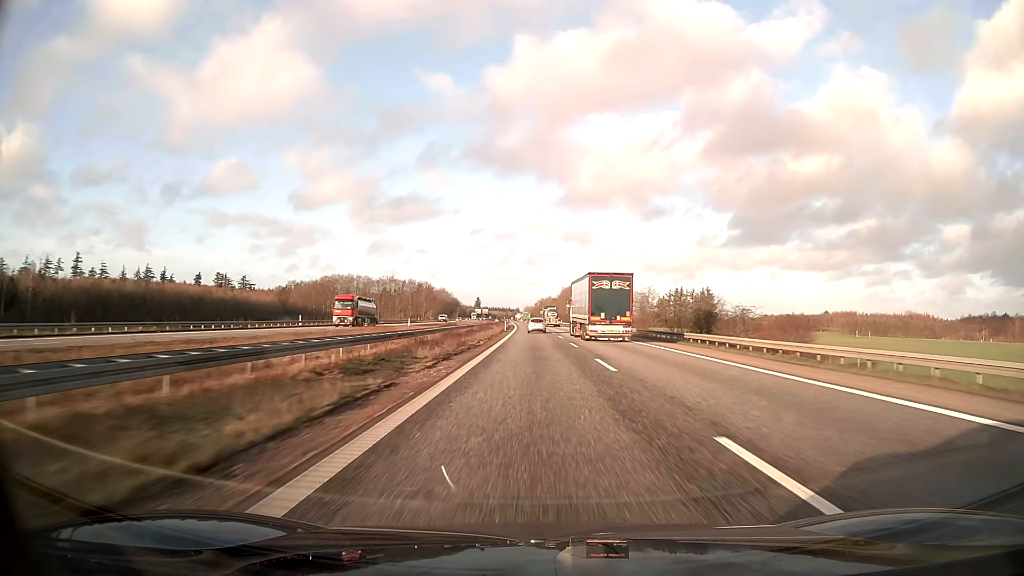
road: motorway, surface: asphalt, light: Day
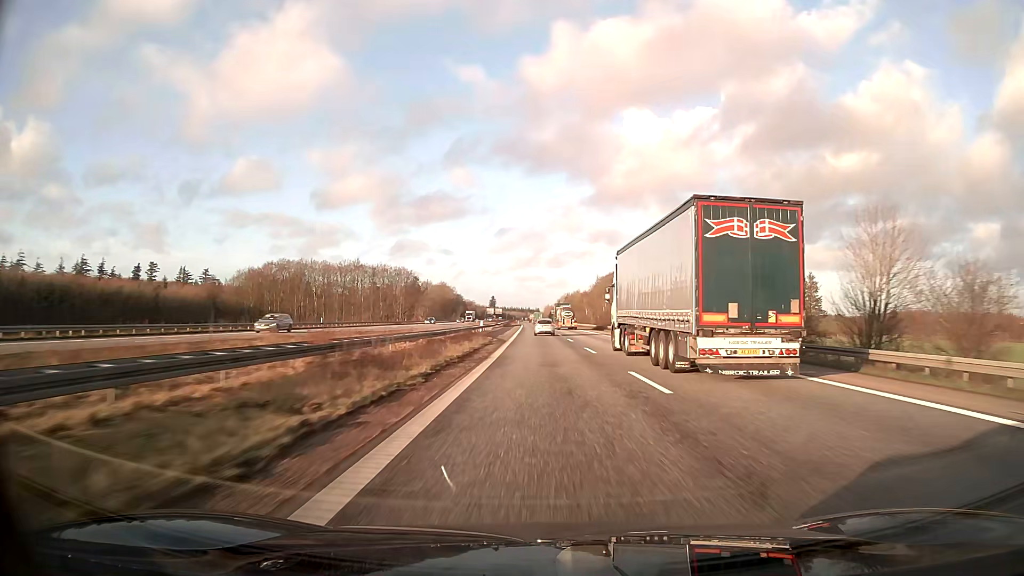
(-1.7, +95.0) m; -2°
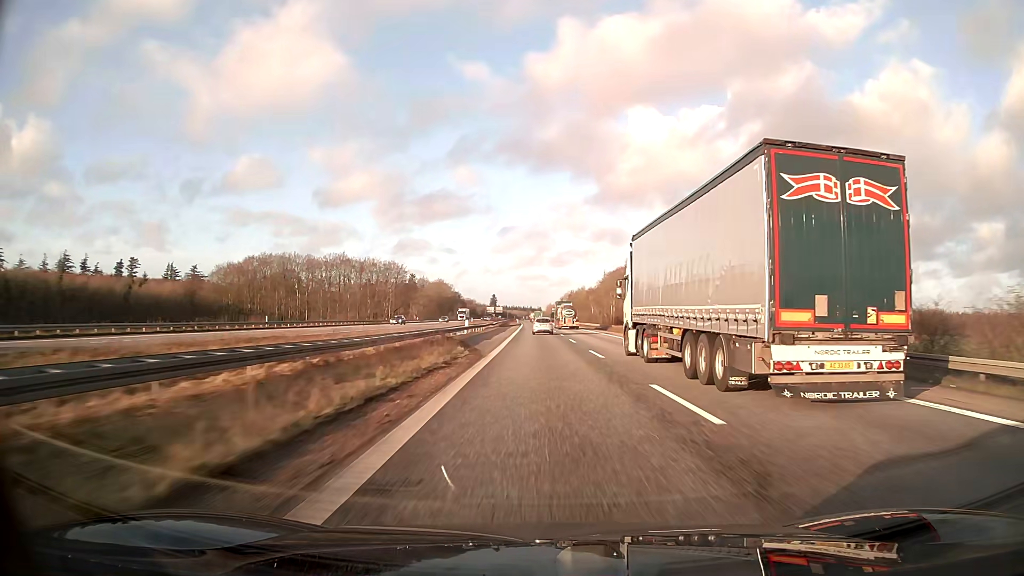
(0.0, +18.8) m; 0°
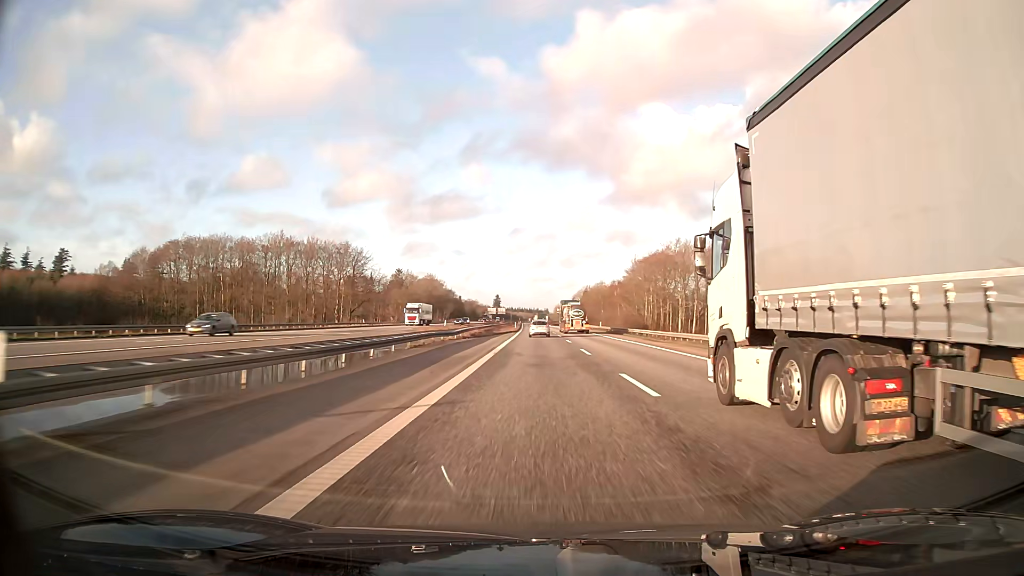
(-0.2, +56.6) m; -1°
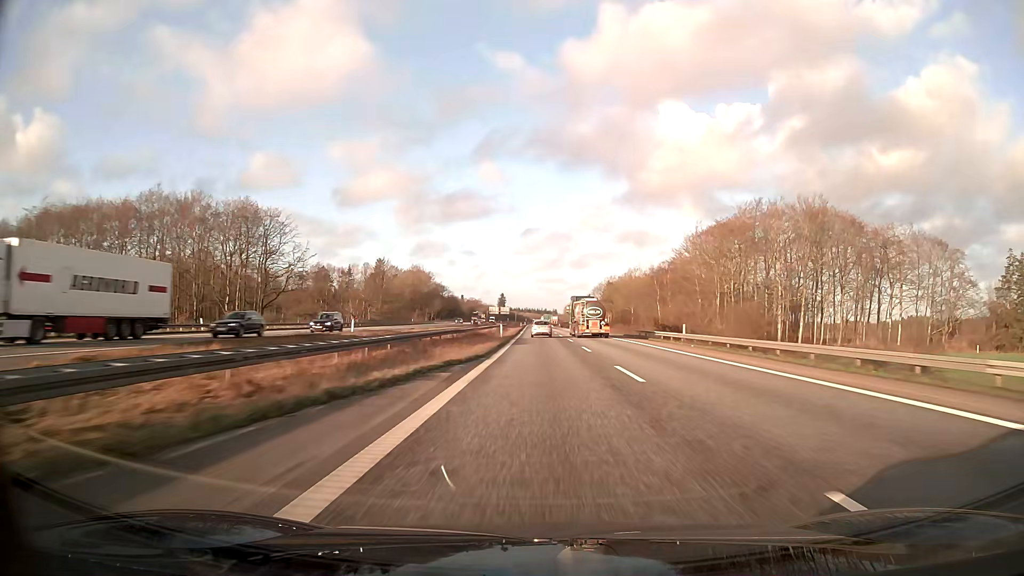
(-0.3, +57.2) m; -1°
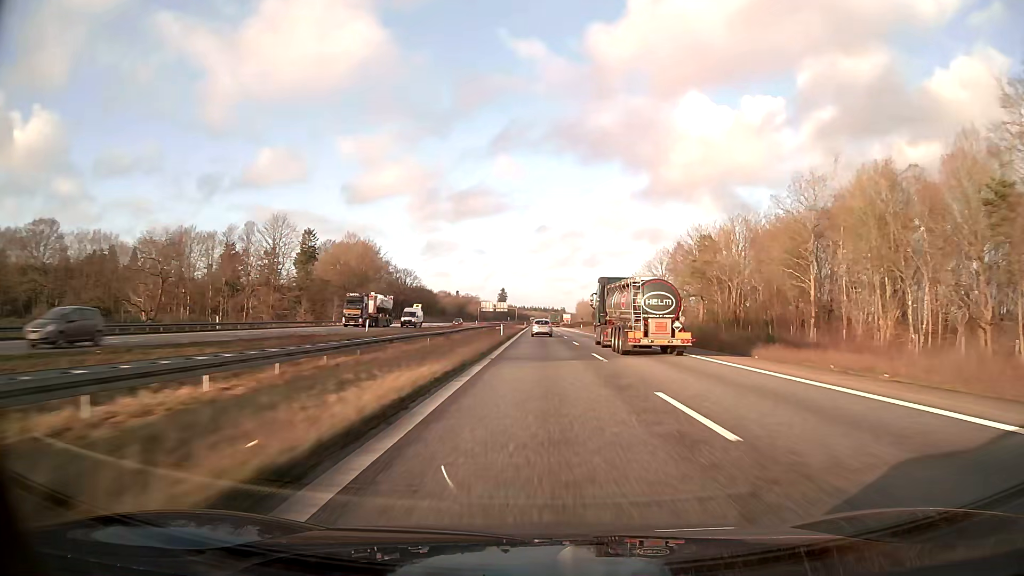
(-0.4, +97.7) m; 0°
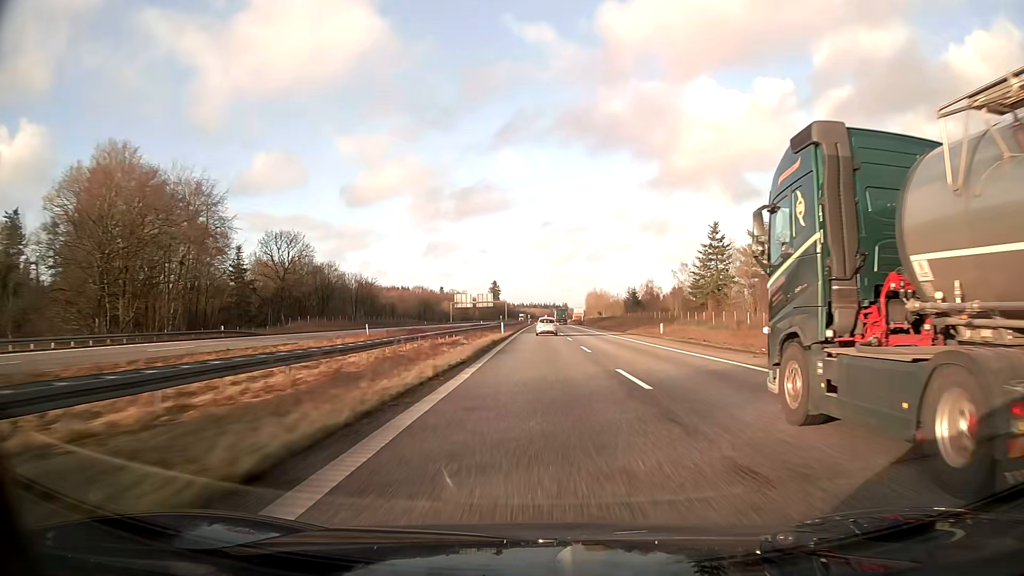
(-0.1, +99.6) m; 0°
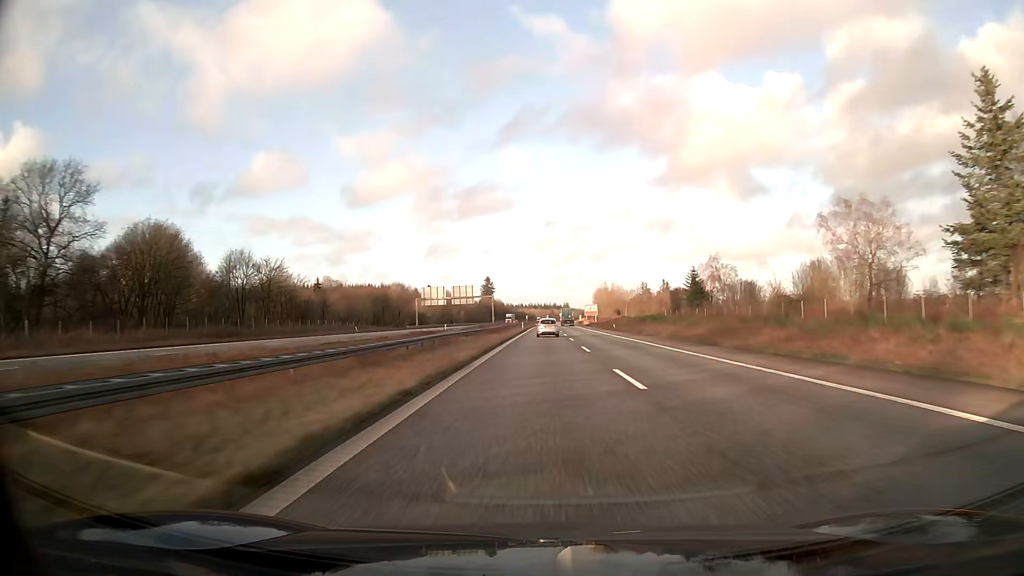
(-0.1, +60.0) m; 0°
(0, +10) (0, +20) (0, +30) (0, +40) (0, +50) (0, +60) (0, +70) (0, +80) (0, +90) (0, +100) m
